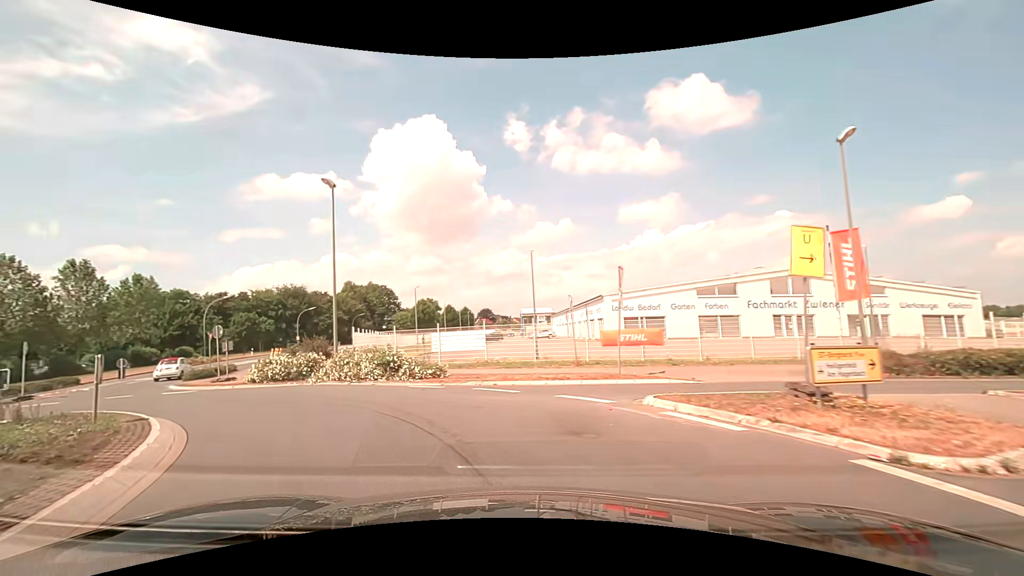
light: Day
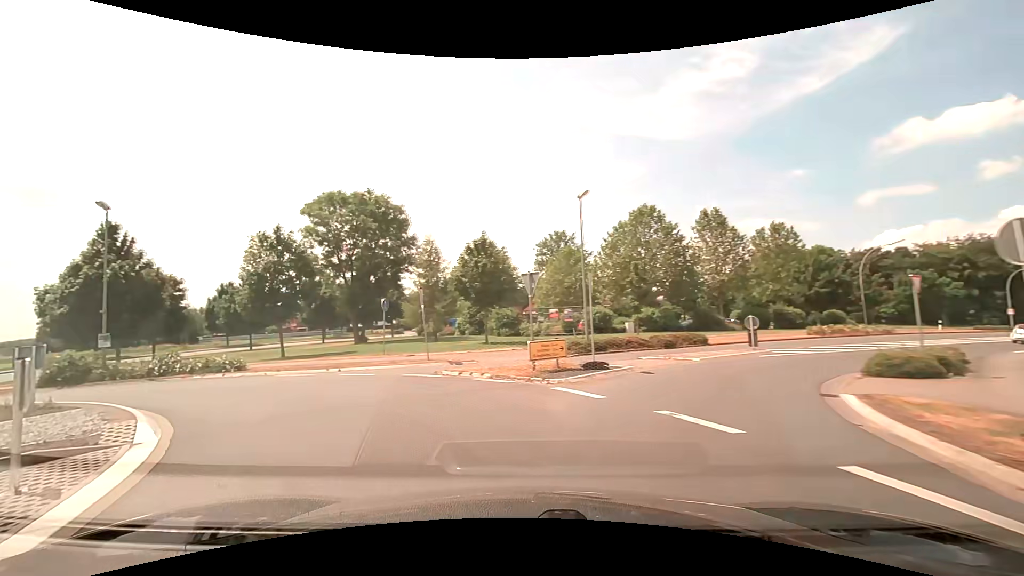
(-10.4, +17.2) m; -65°
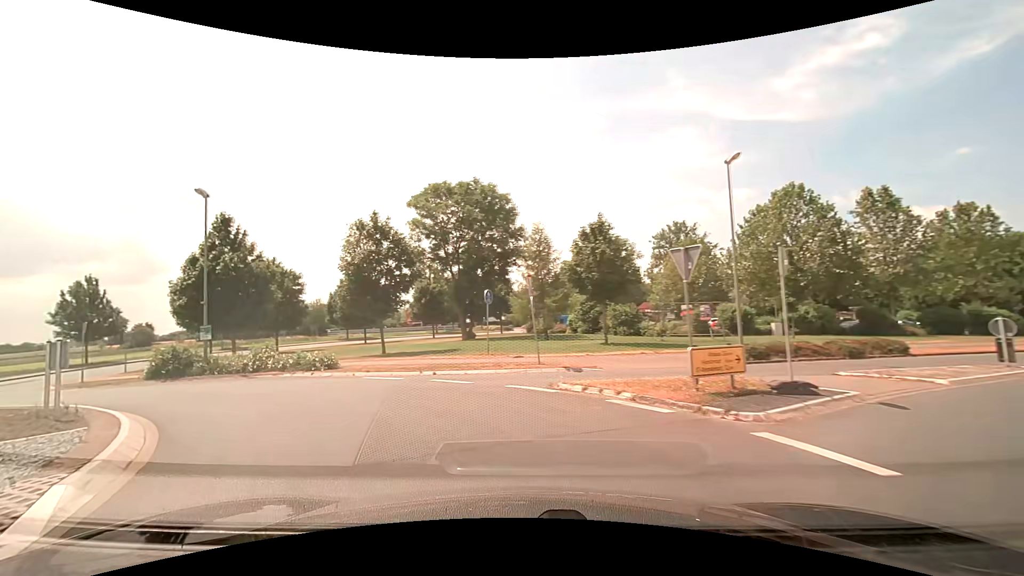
(-0.4, +4.2) m; -12°
